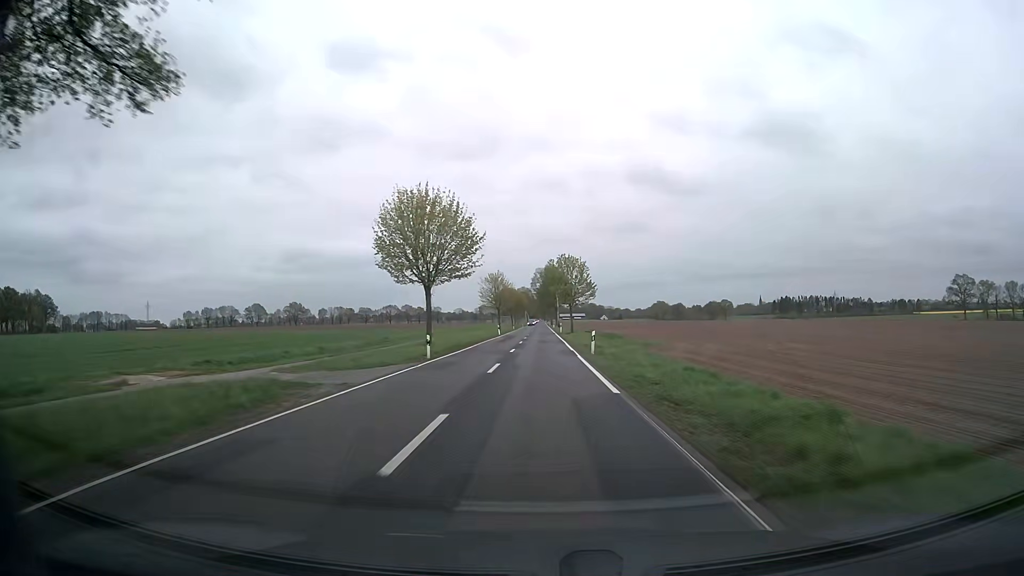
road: secondary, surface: asphalt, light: Day
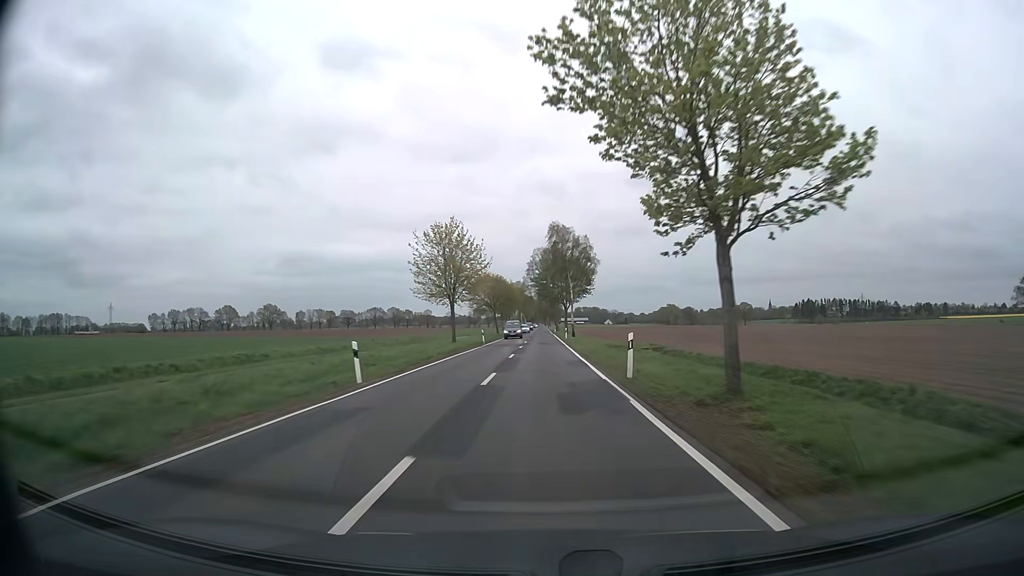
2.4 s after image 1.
(+0.1, +63.3) m; 0°
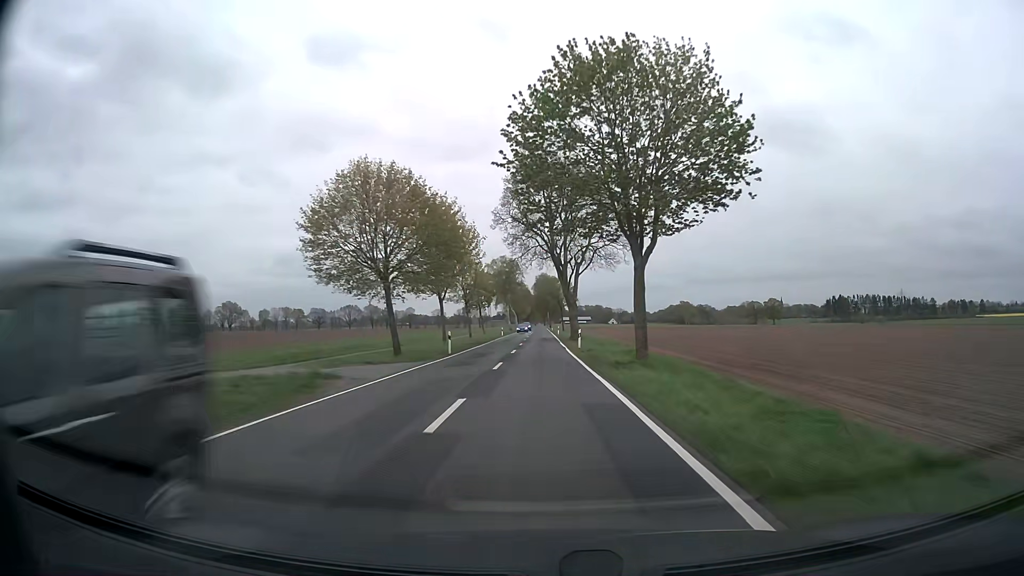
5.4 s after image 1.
(+0.1, +79.0) m; 0°
(0, +10) (0, +20) (0, +30) (0, +40) (0, +50) (0, +60) (0, +70) (0, +80) (0, +90) (0, +100) m
